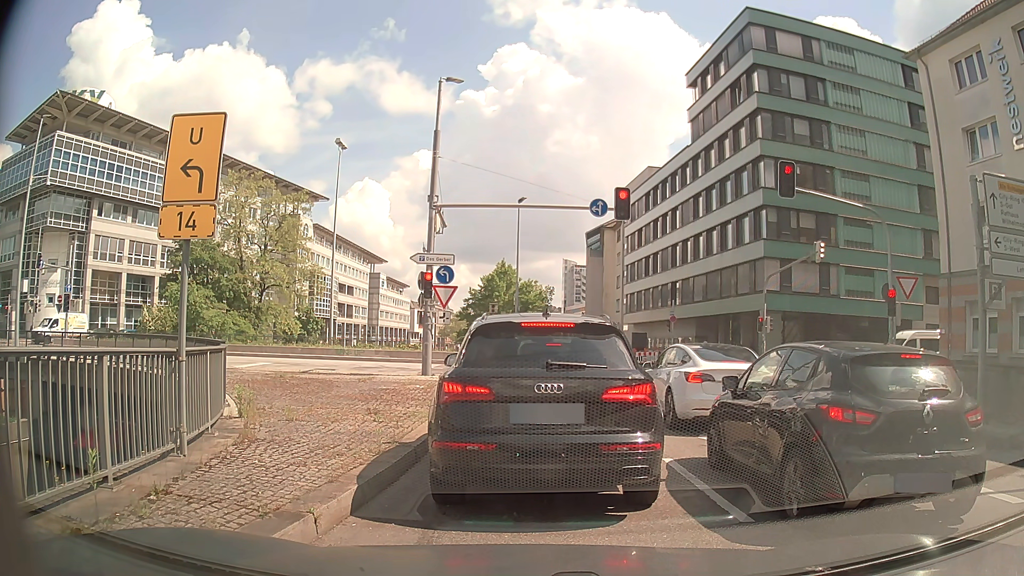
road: primary_link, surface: asphalt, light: Day
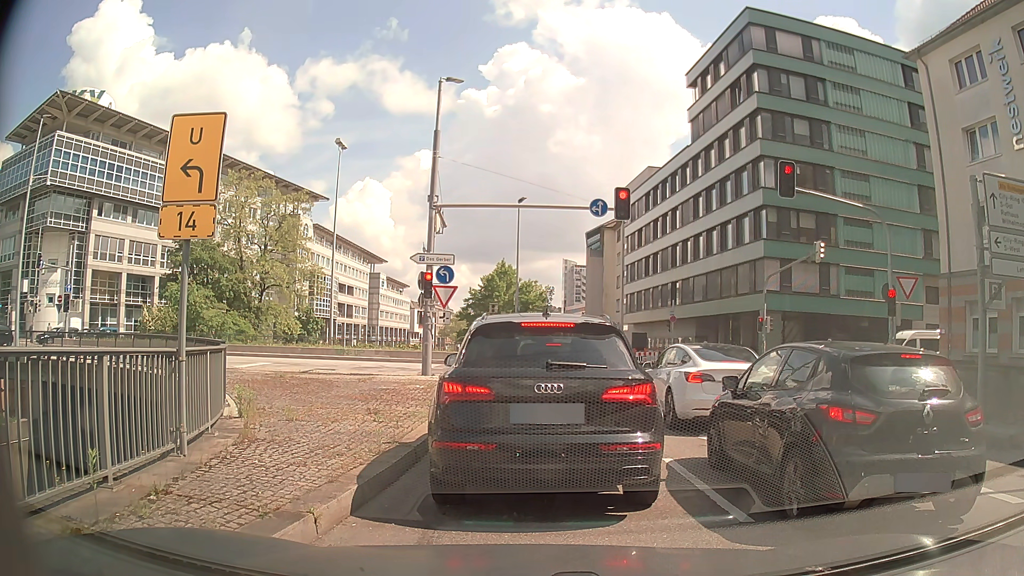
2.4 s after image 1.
(0.0, 0.0) m; 0°
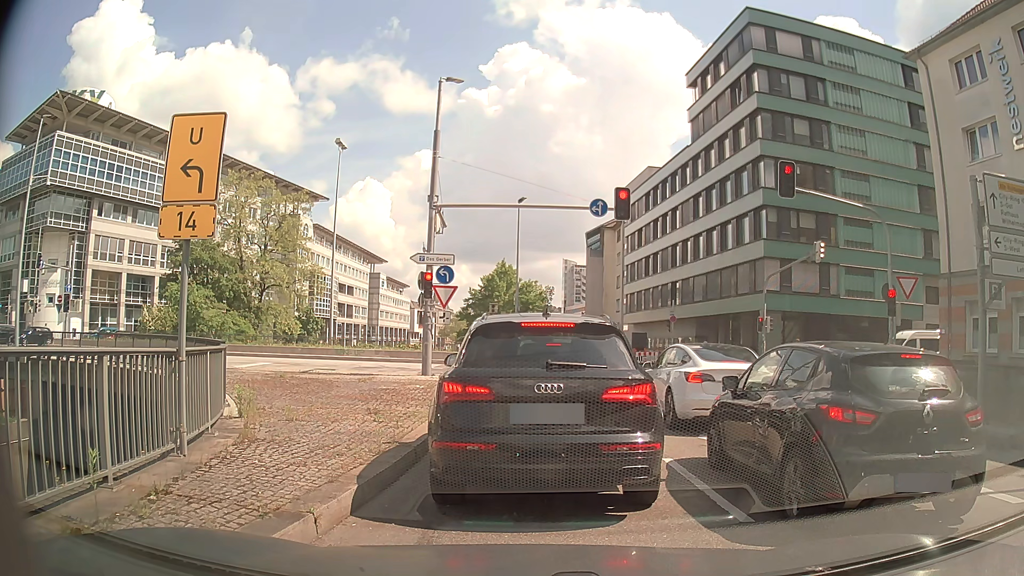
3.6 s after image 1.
(0.0, 0.0) m; 0°
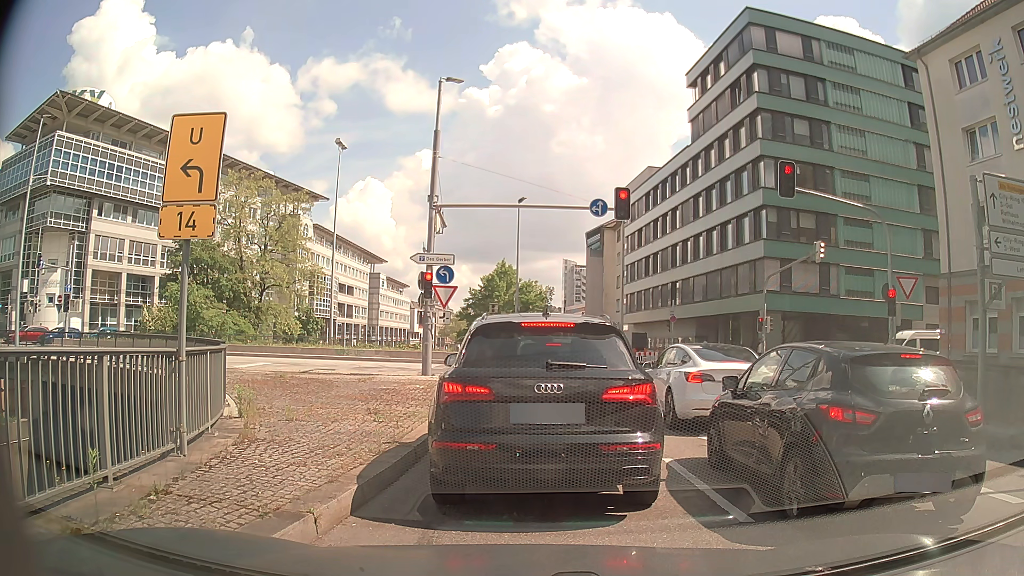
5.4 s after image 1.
(0.0, 0.0) m; 0°
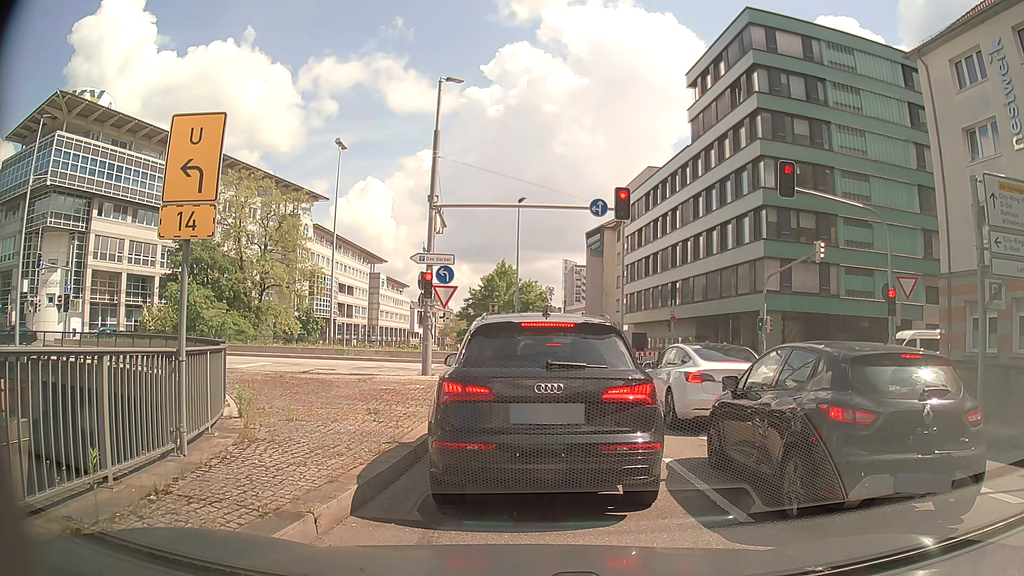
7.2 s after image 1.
(0.0, 0.0) m; 0°
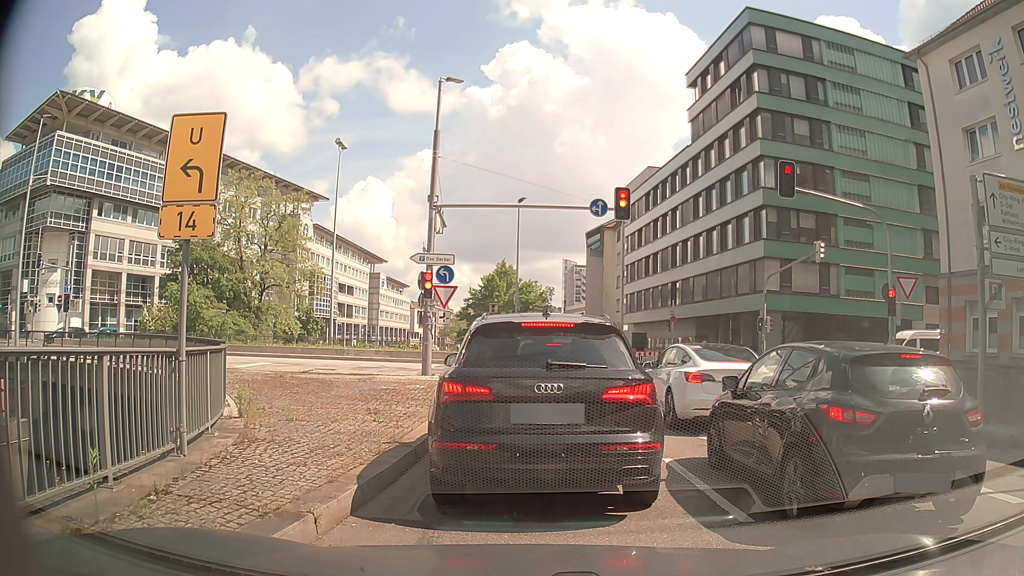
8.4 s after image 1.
(0.0, 0.0) m; 0°
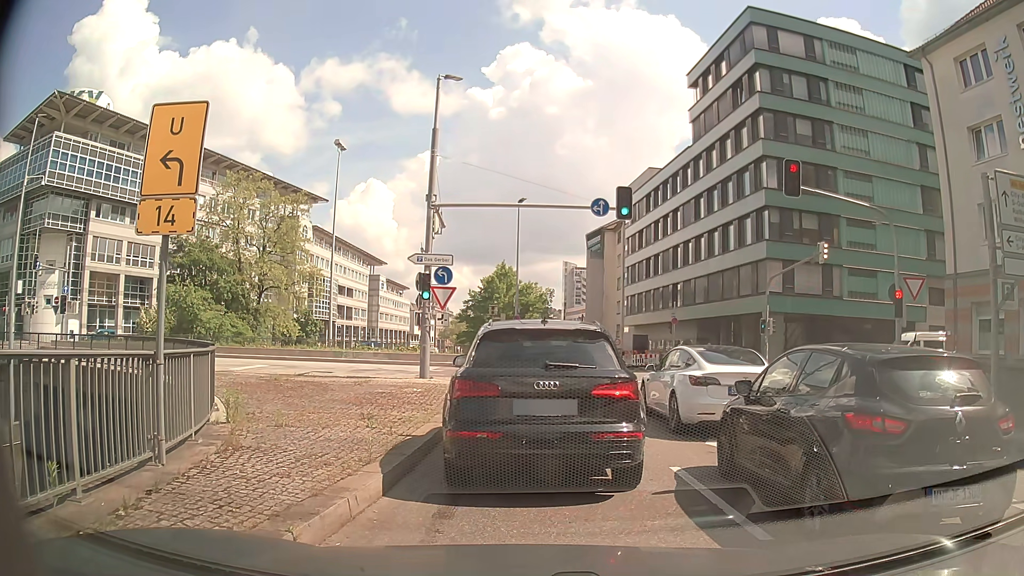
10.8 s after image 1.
(0.0, +0.4) m; 0°
